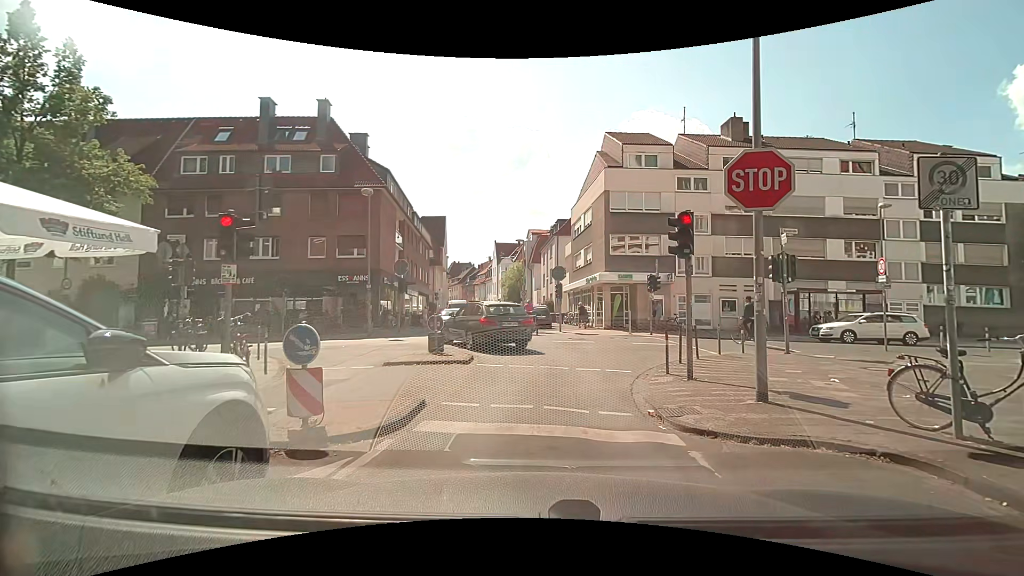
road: residential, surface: asphalt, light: Day
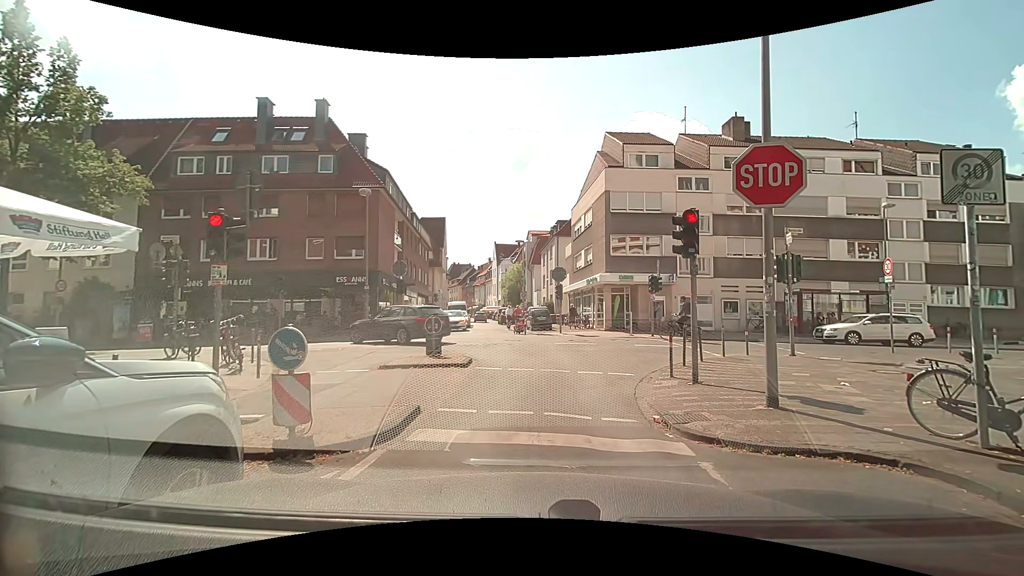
(0.0, +0.3) m; 0°
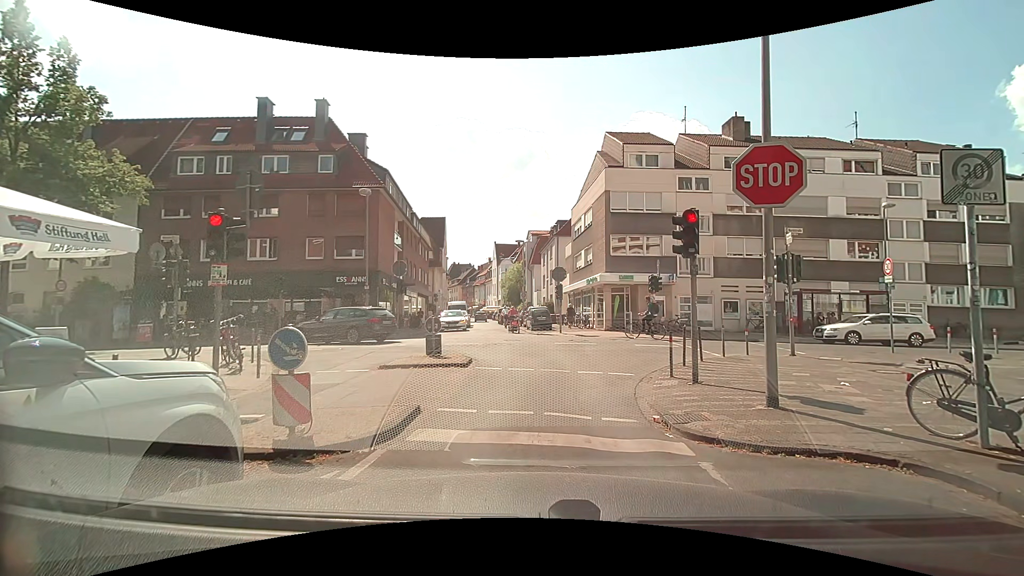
(0.0, 0.0) m; 0°
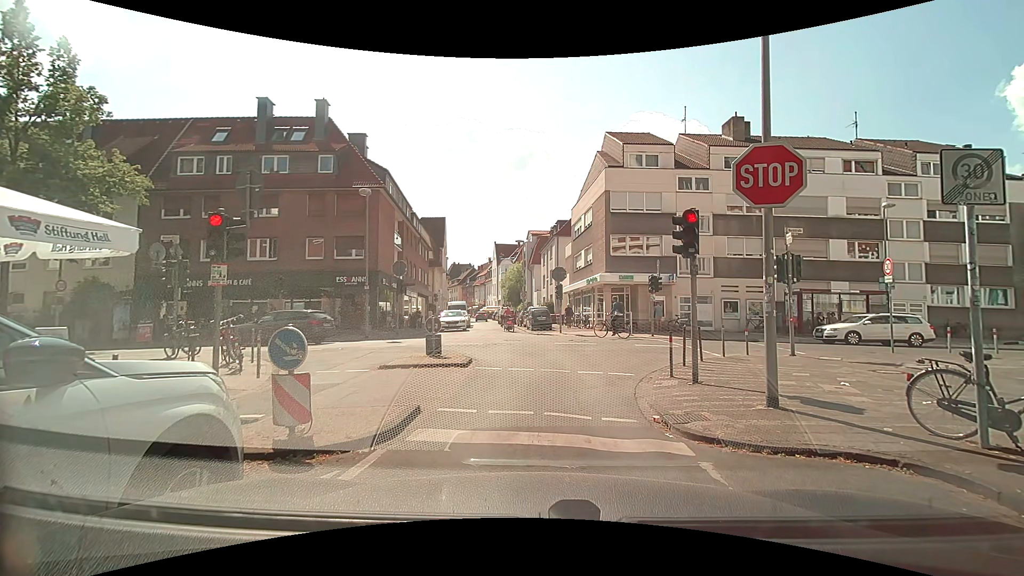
(0.0, 0.0) m; 0°
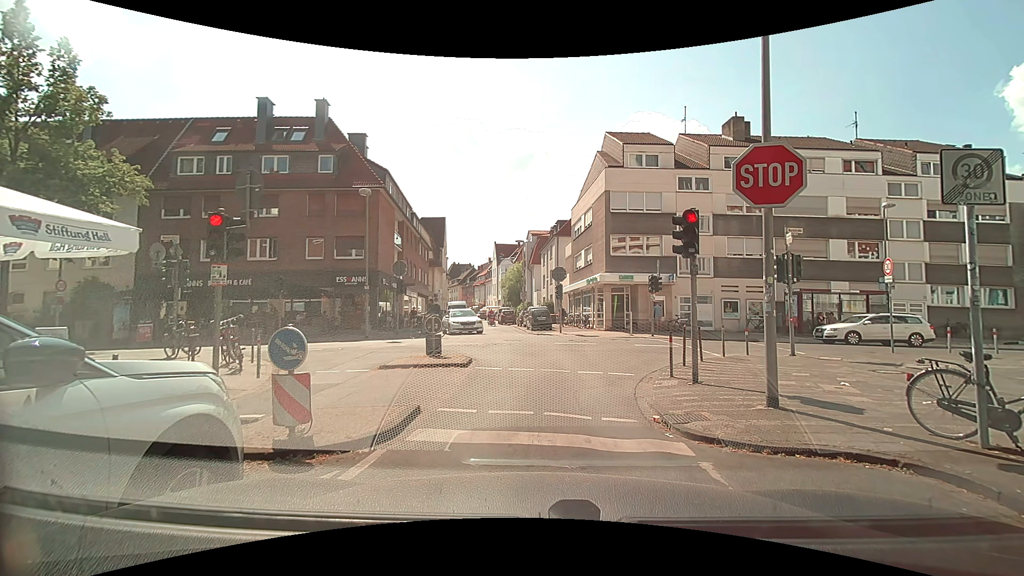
(0.0, 0.0) m; 0°
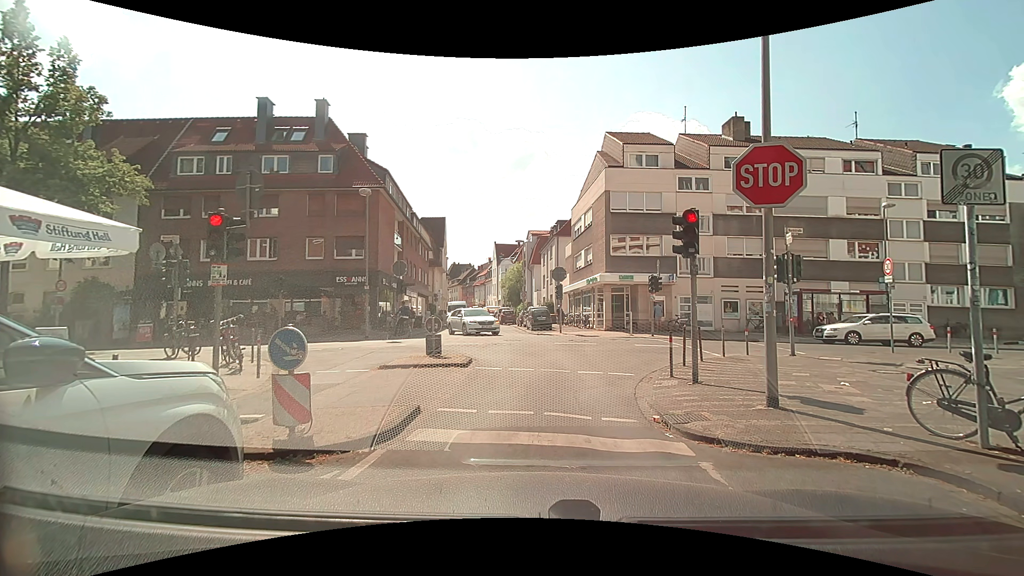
(0.0, 0.0) m; 0°
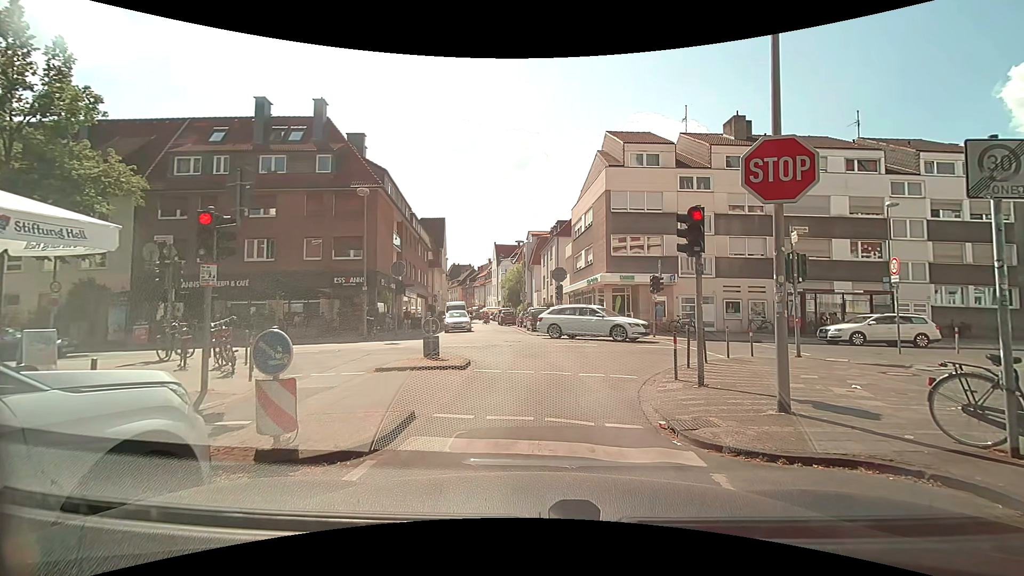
(0.0, +0.3) m; 0°
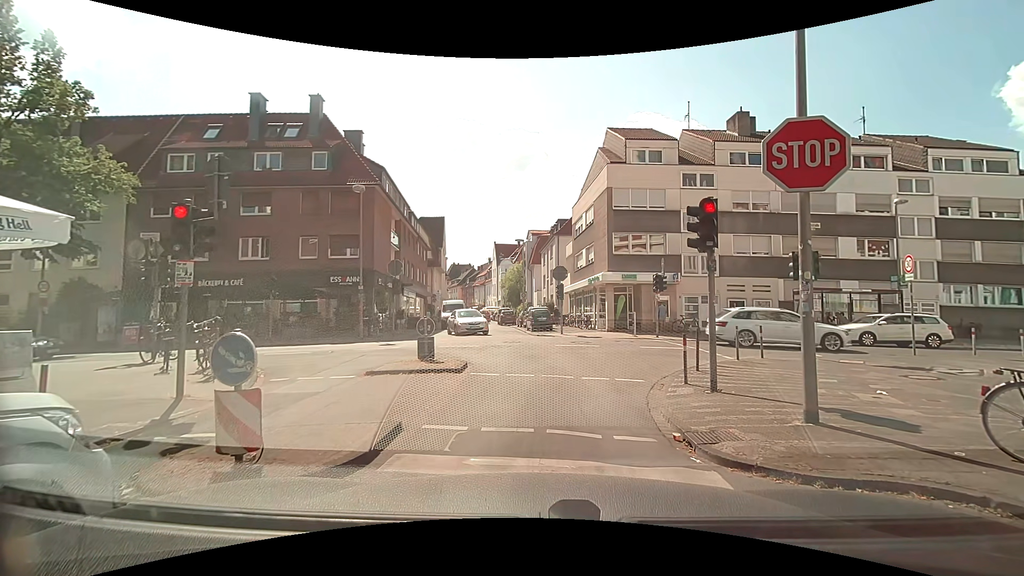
(0.0, +0.6) m; 0°
